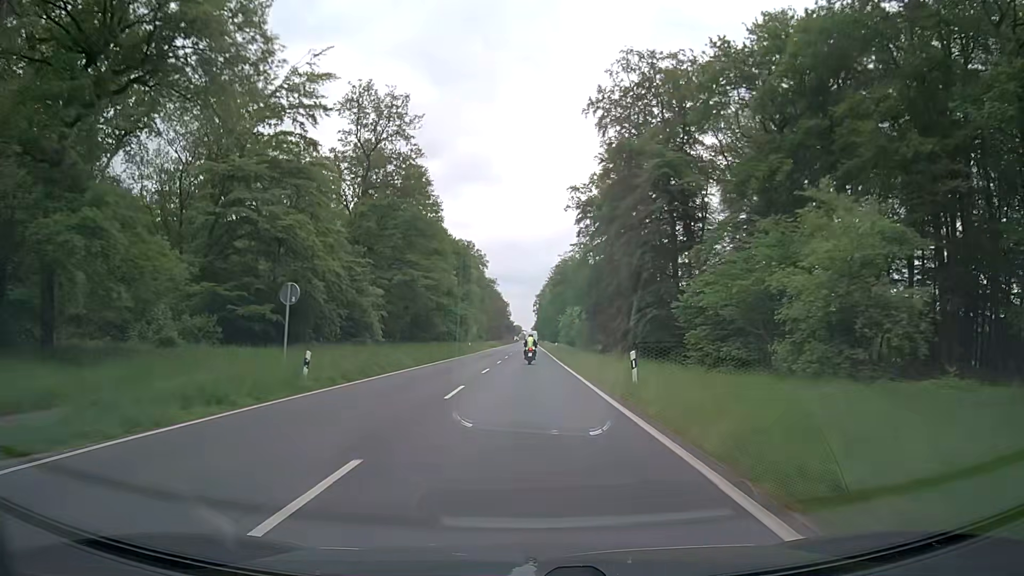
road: secondary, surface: asphalt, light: Day
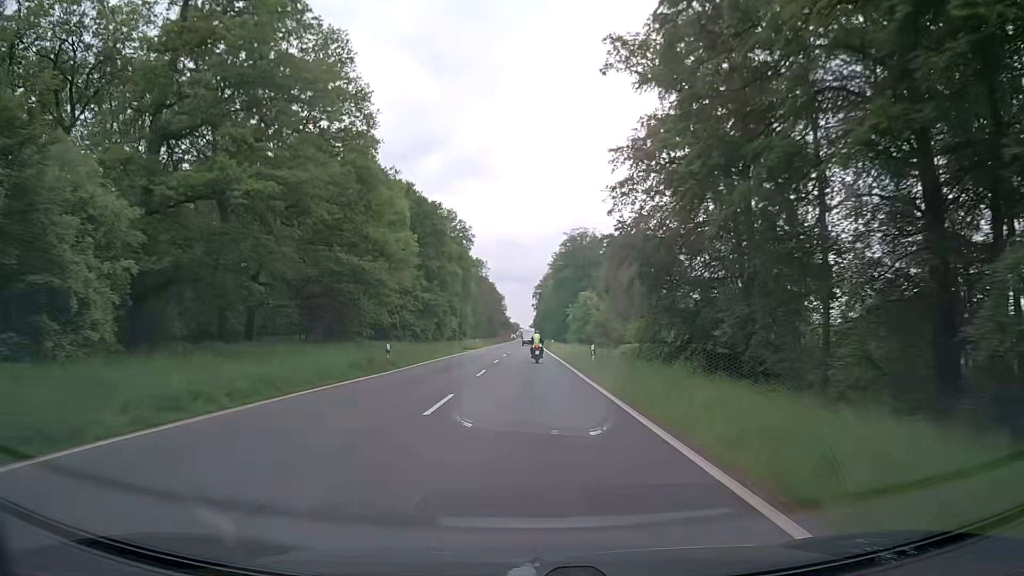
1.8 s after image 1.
(+0.2, +39.4) m; 0°
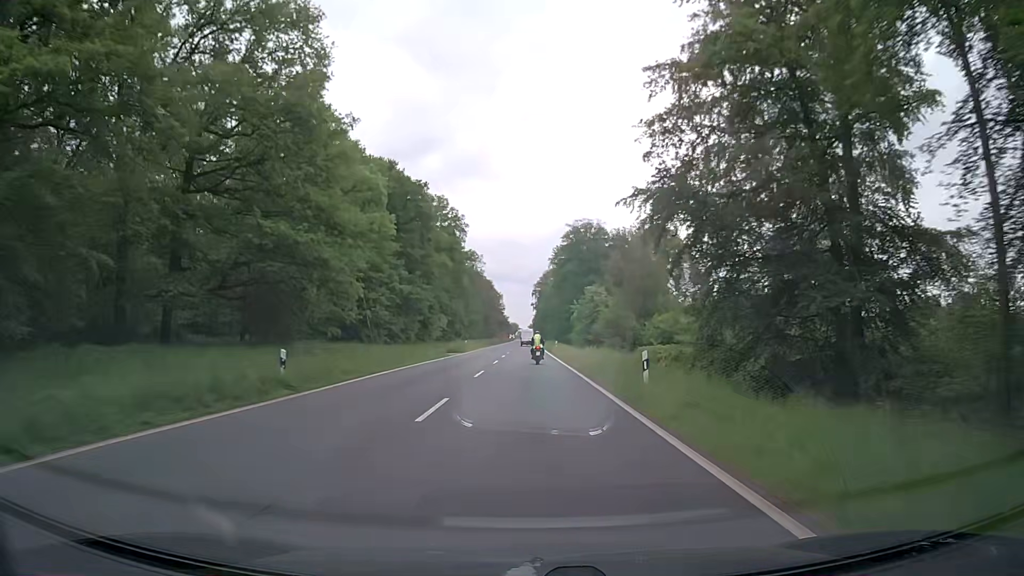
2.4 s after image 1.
(0.0, +12.8) m; 0°
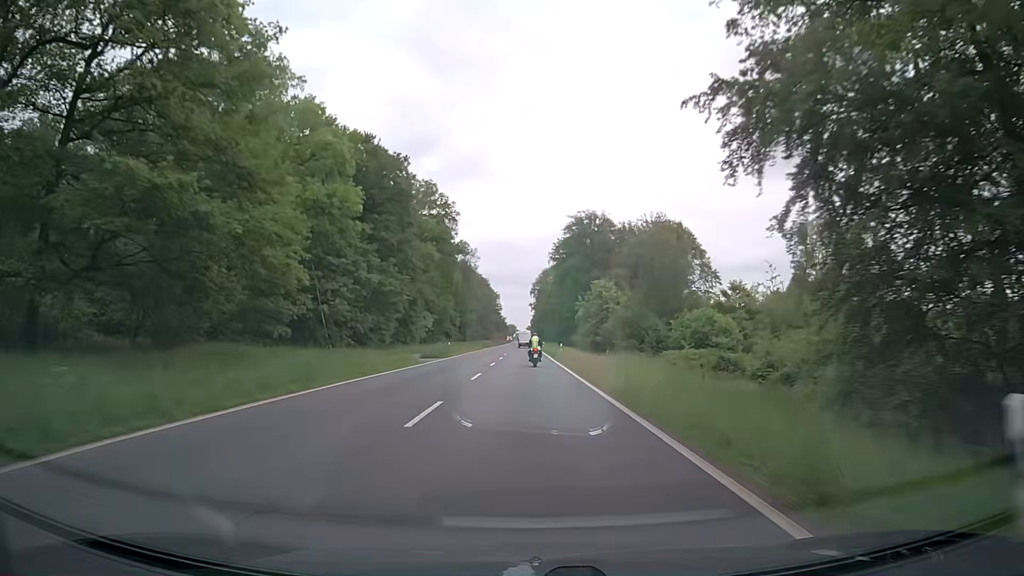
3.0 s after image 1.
(0.0, +12.6) m; 0°
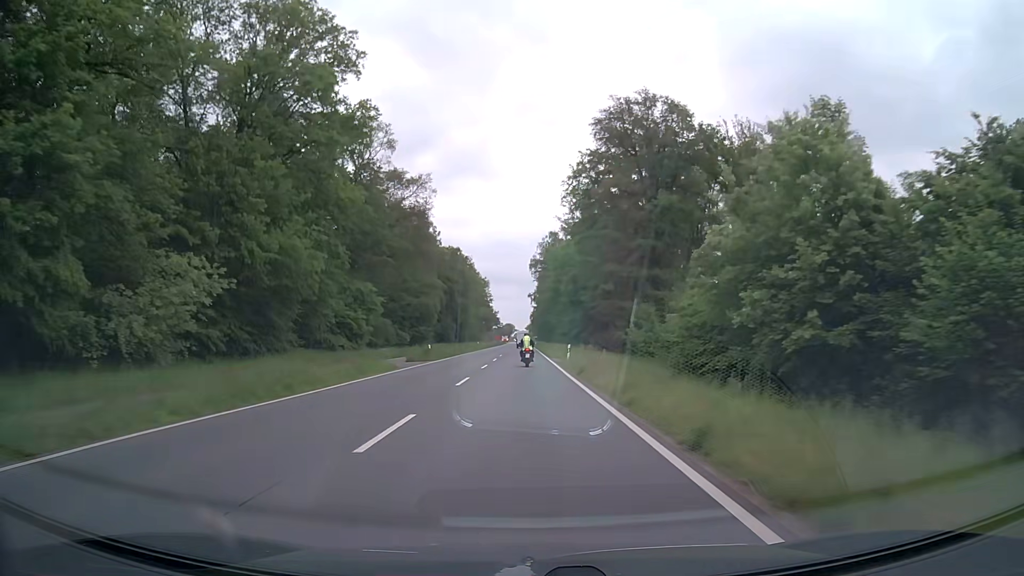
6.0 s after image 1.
(+0.5, +62.0) m; 0°
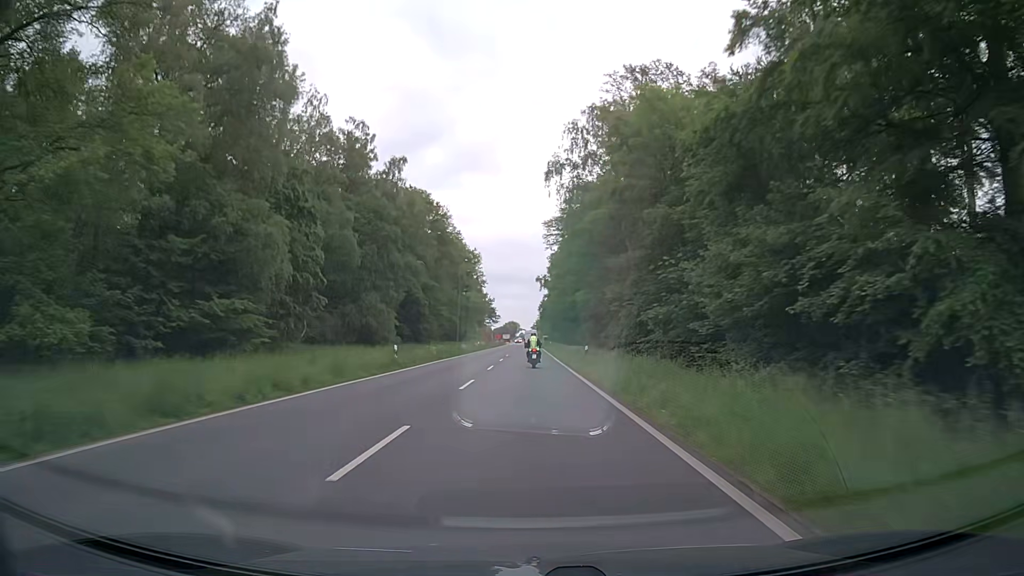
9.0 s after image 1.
(-0.4, +61.5) m; 0°
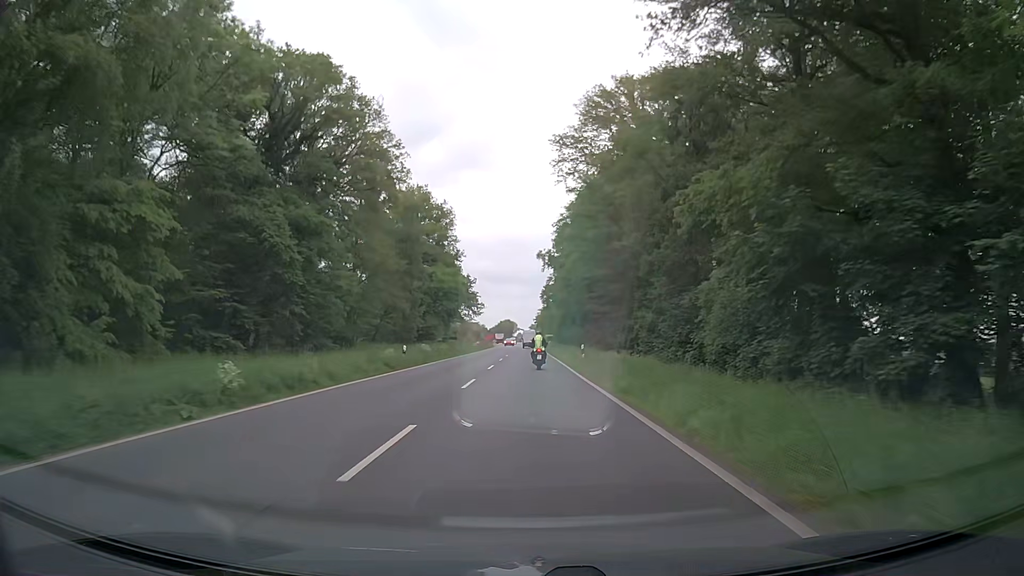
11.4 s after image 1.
(-0.2, +47.9) m; 0°
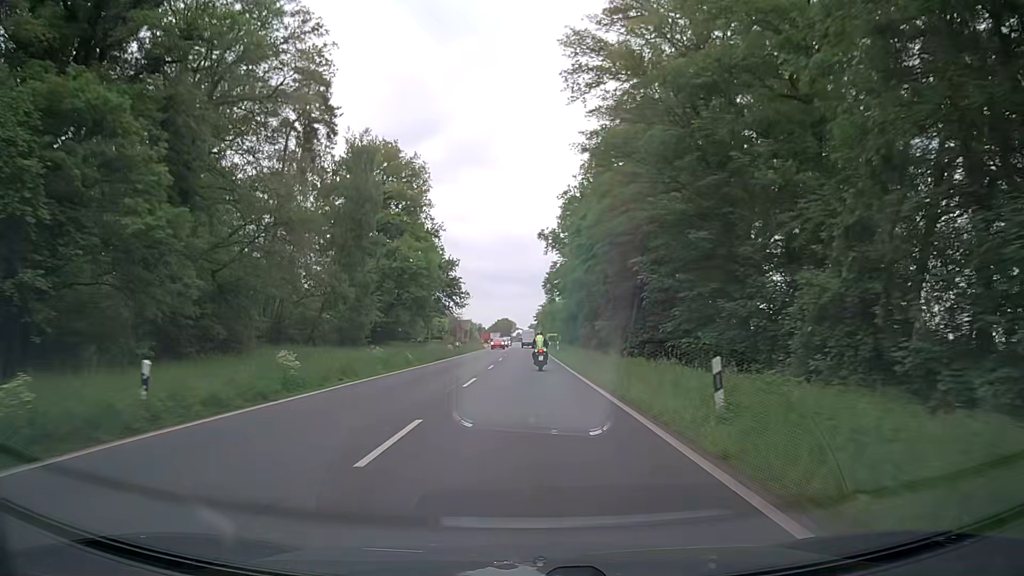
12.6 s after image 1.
(0.0, +23.2) m; 0°
(0, +10) (0, +20) (0, +30) (0, +40) (0, +50) (0, +60) (0, +70) (0, +80) (0, +90) (0, +100) m
